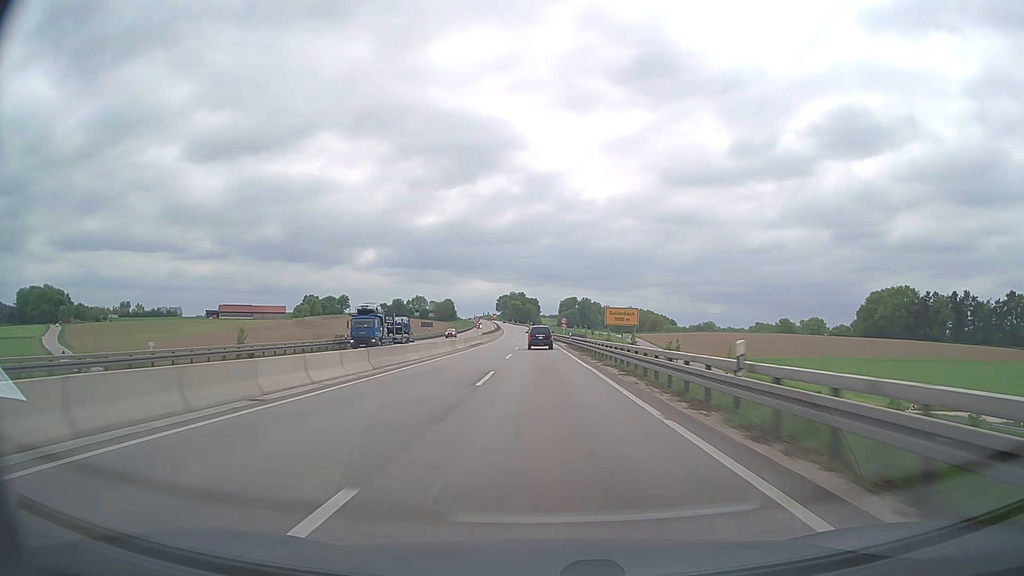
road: trunk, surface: asphalt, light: Day
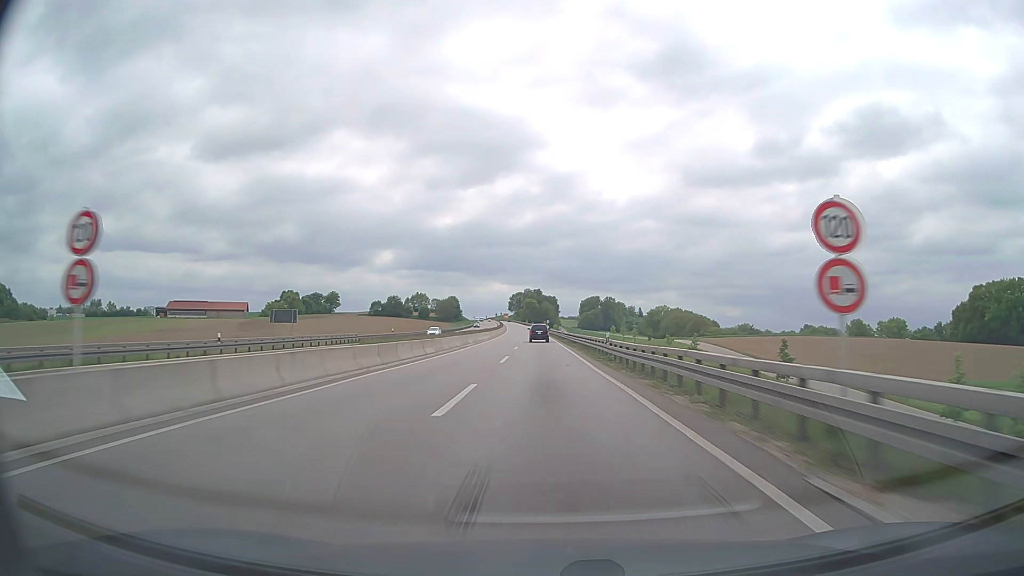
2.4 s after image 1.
(-1.1, +79.1) m; -2°
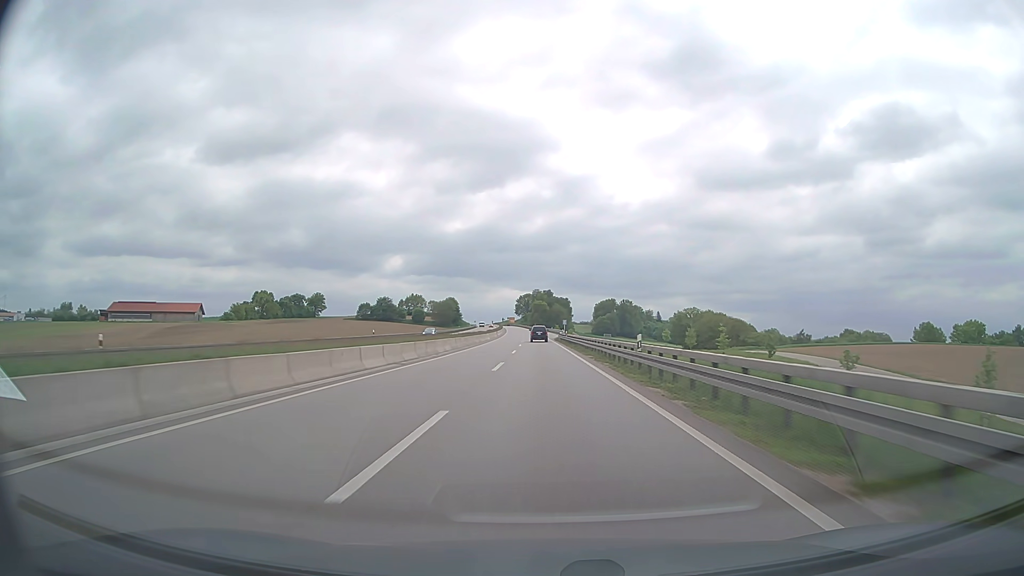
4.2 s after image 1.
(-0.5, +59.2) m; -1°
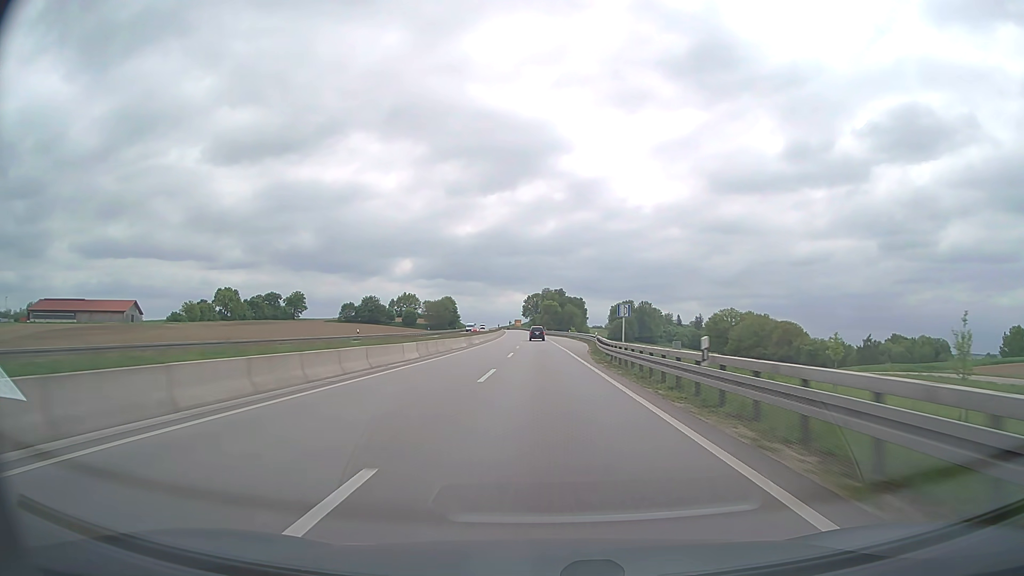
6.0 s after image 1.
(-0.4, +58.7) m; -1°
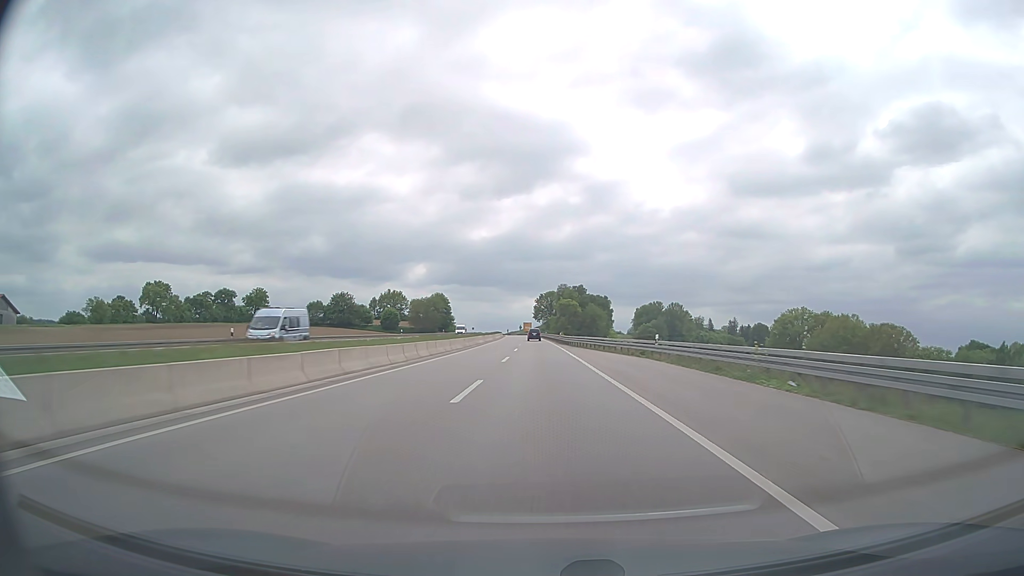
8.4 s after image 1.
(-0.8, +77.3) m; -1°
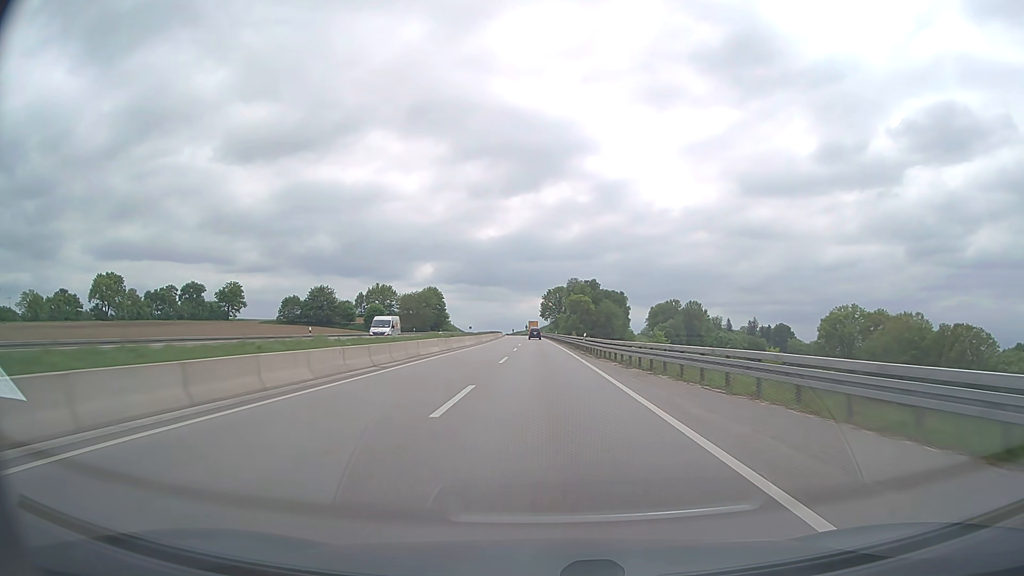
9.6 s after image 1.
(-0.2, +38.2) m; -1°
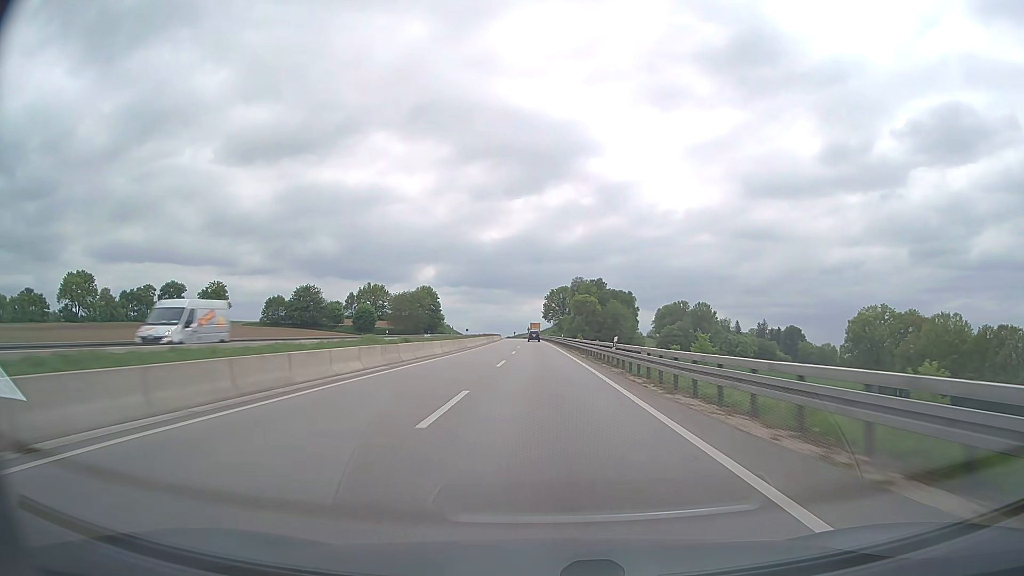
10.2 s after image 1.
(0.0, +19.0) m; 0°
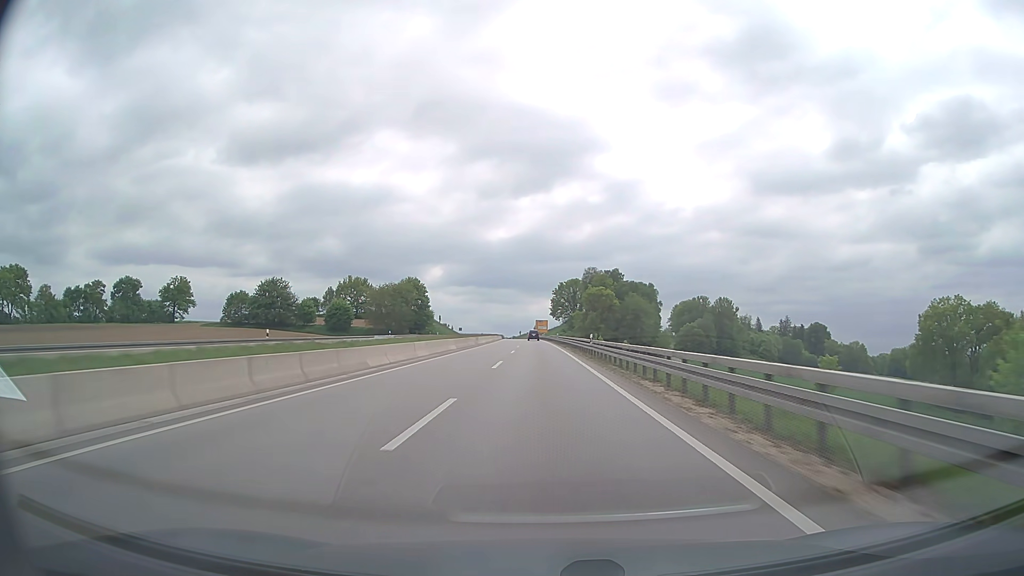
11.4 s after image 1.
(-0.1, +37.6) m; -1°
(0, +10) (0, +20) (0, +30) (0, +40) (0, +50) (-1, +60) (-1, +70) (-1, +80) (-1, +90) (-1, +100) m
